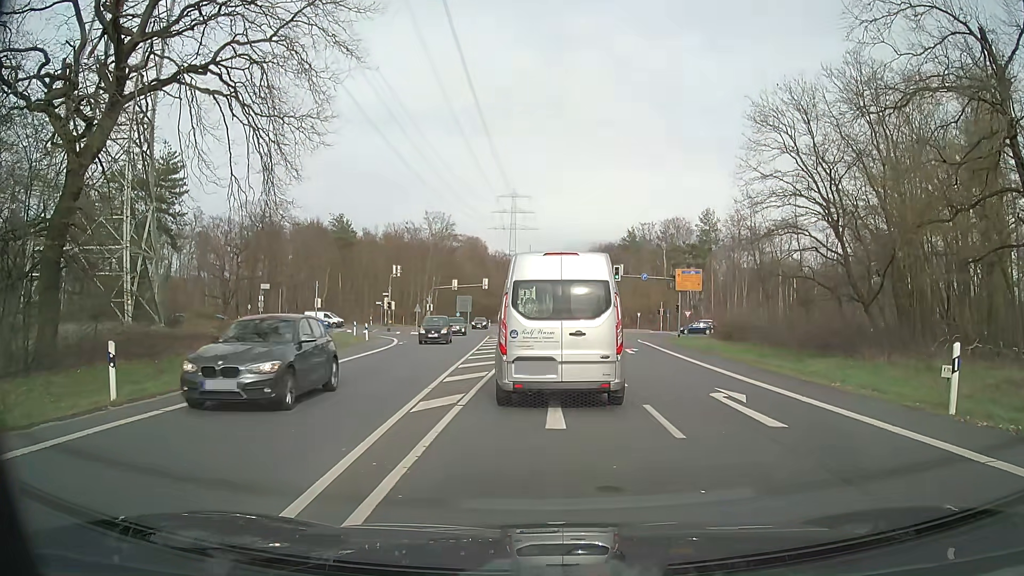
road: secondary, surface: asphalt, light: Day
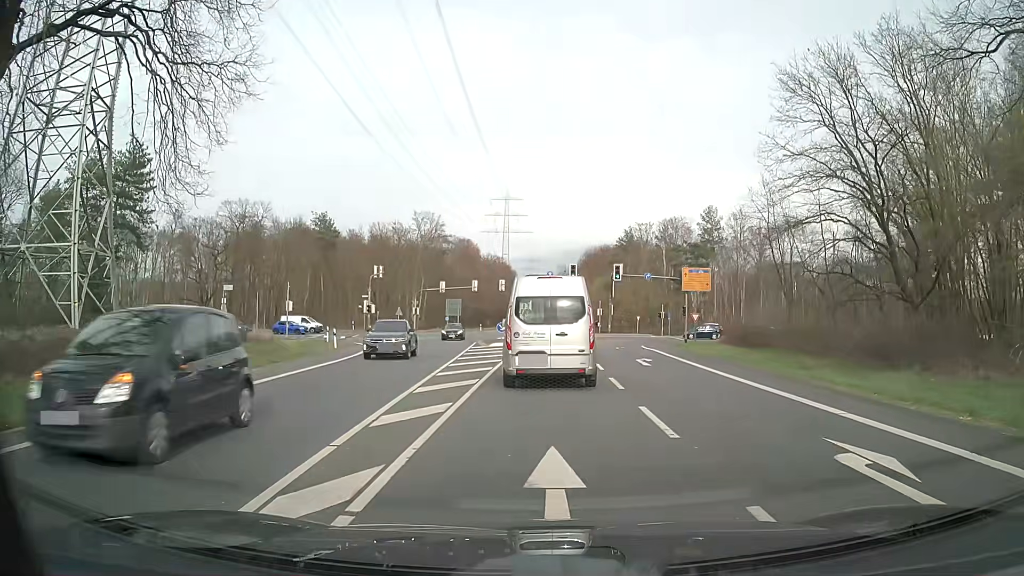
(+0.2, +6.2) m; +2°
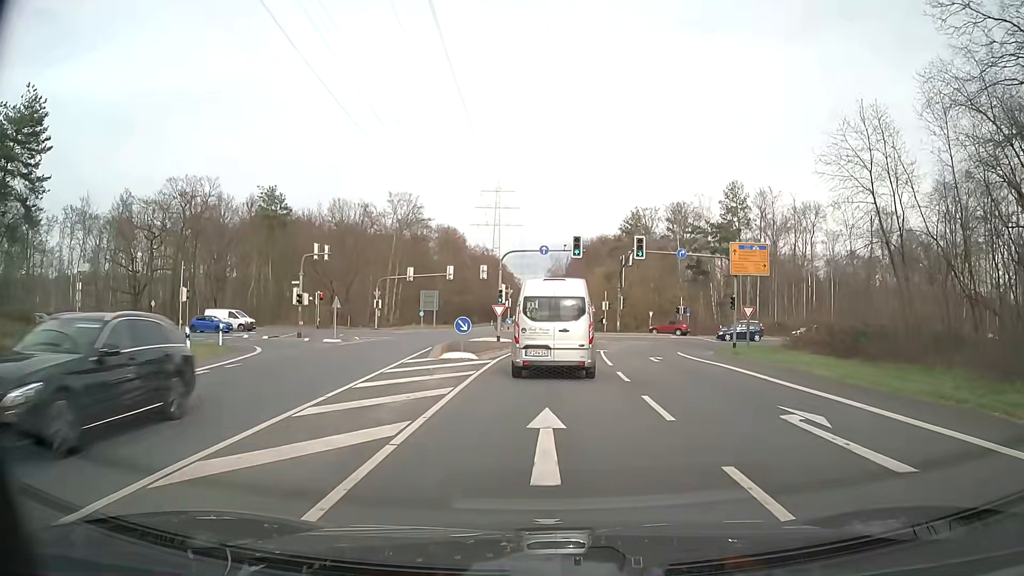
(-0.1, +17.6) m; 0°
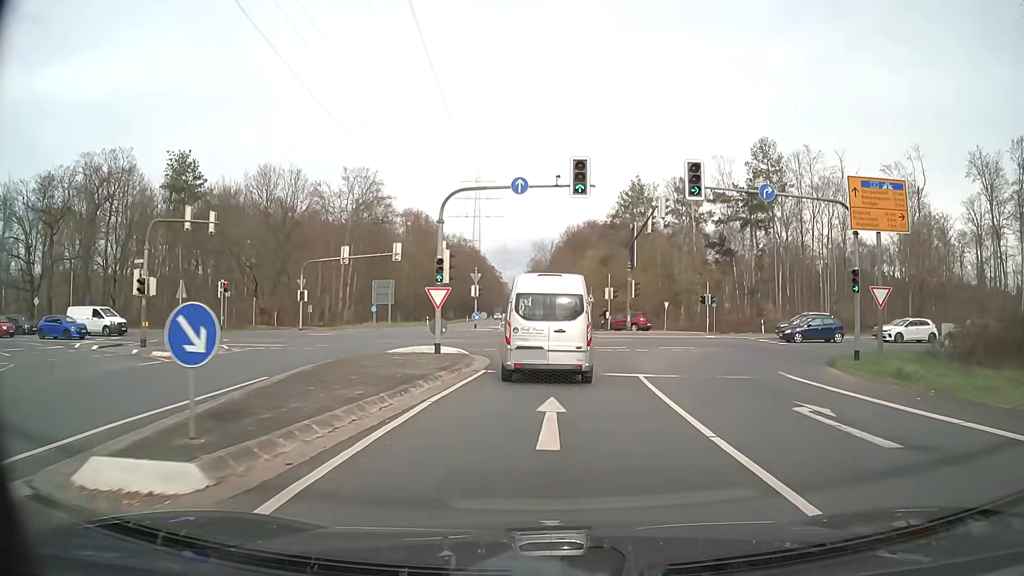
(+0.4, +18.9) m; +2°
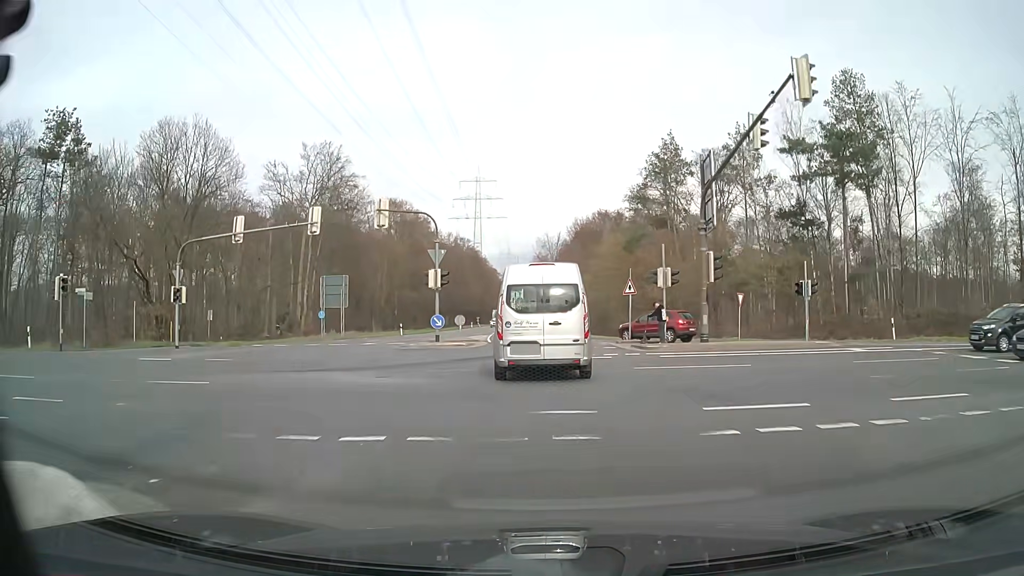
(-0.2, +20.5) m; -1°
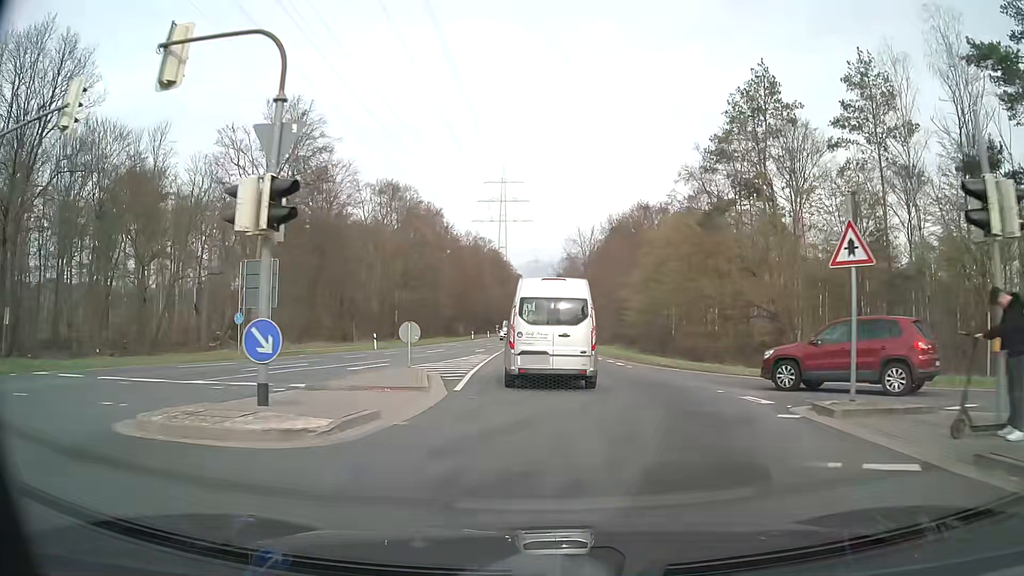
(-0.3, +20.8) m; -2°
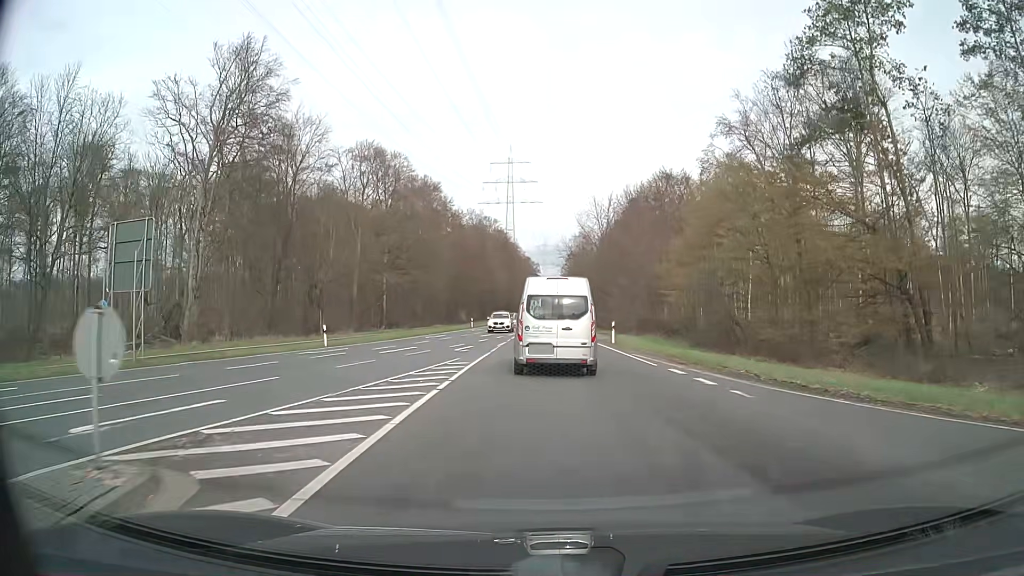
(-0.1, +14.0) m; 0°
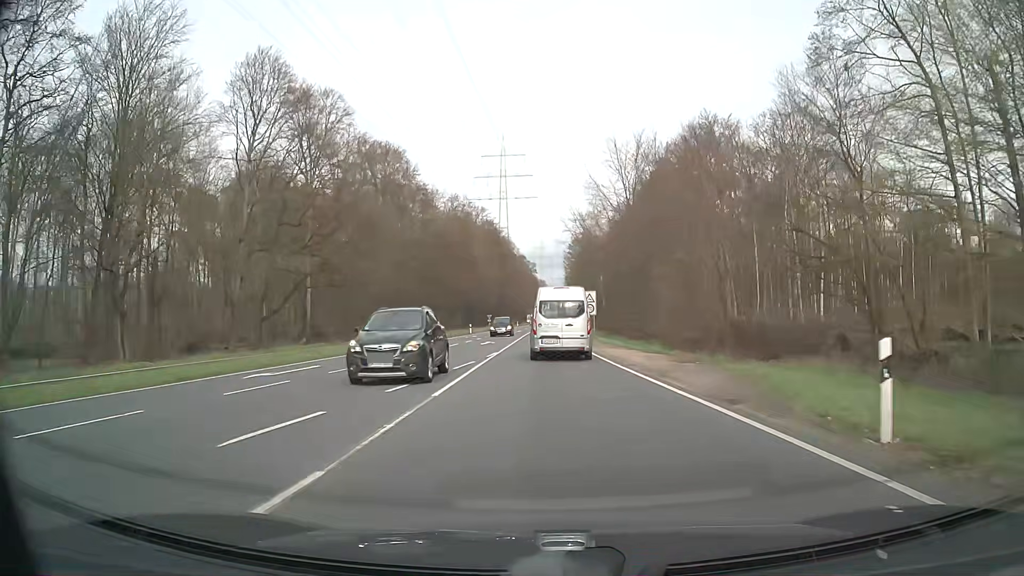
(-0.1, +29.6) m; 0°
(0, +10) (0, +20) (0, +30) (0, +40) (0, +50) (0, +60) (0, +70) (0, +80) (+1, +90) (+1, +100) m
